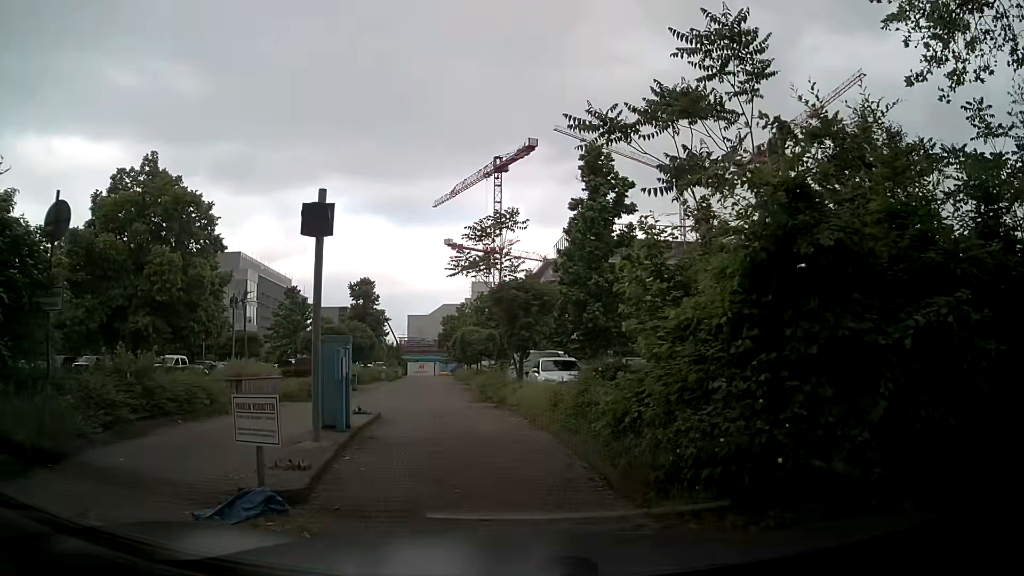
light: Day
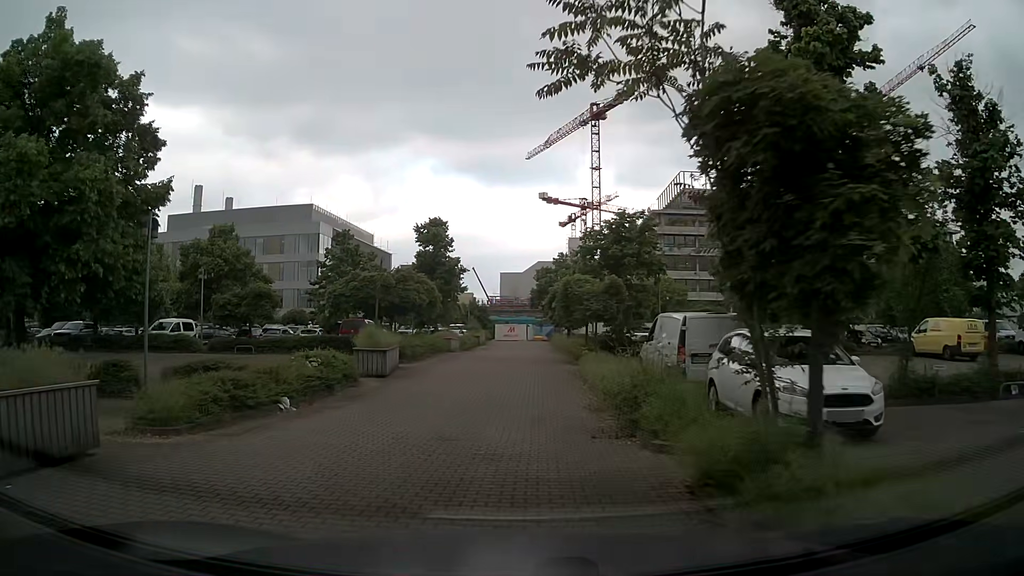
(-0.7, +13.5) m; -6°
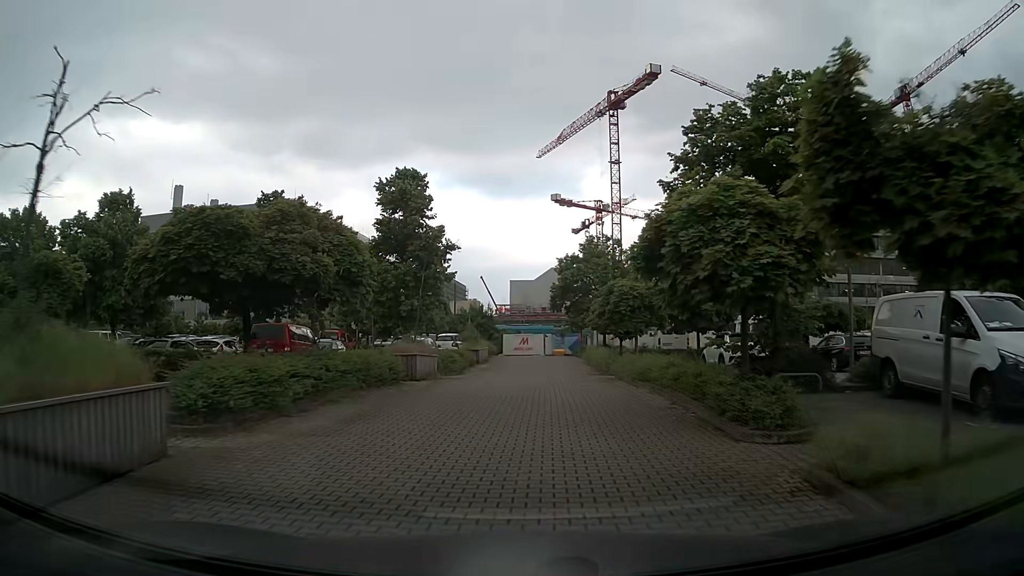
(-0.5, +16.9) m; -2°
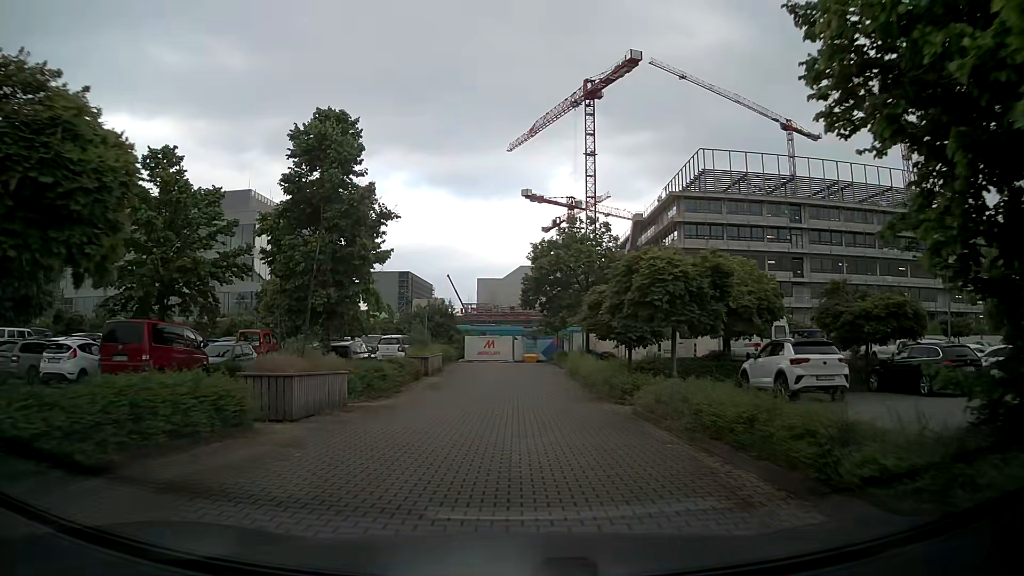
(+0.2, +8.5) m; +3°
